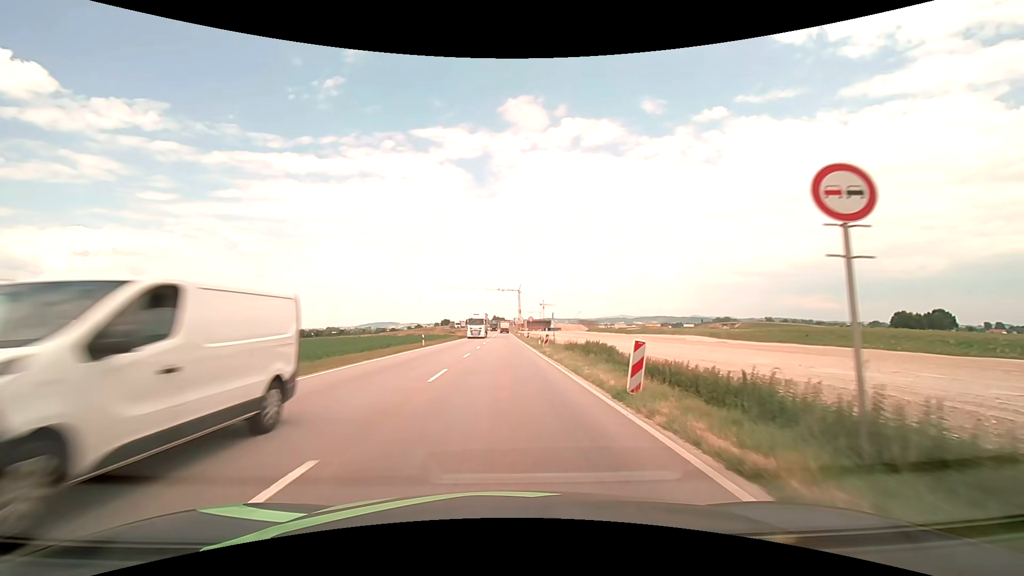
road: unclassified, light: Day
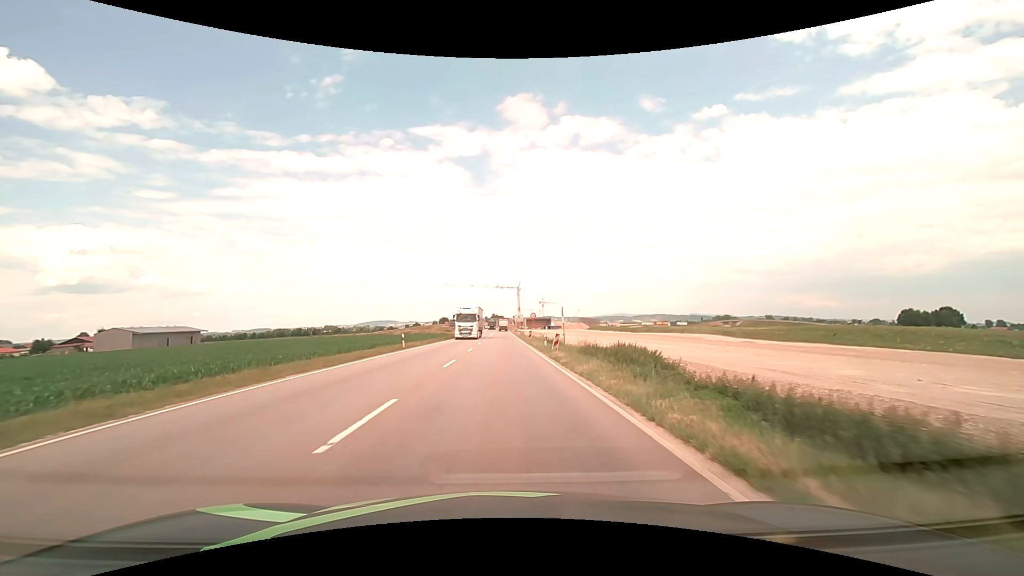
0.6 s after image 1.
(0.0, +7.6) m; 0°
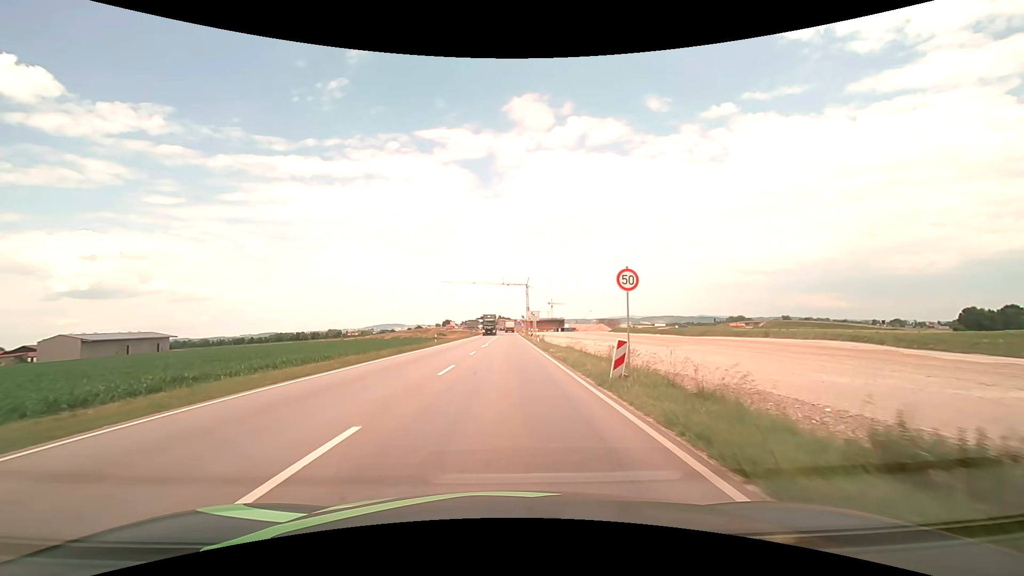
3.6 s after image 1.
(-0.3, +38.3) m; -1°
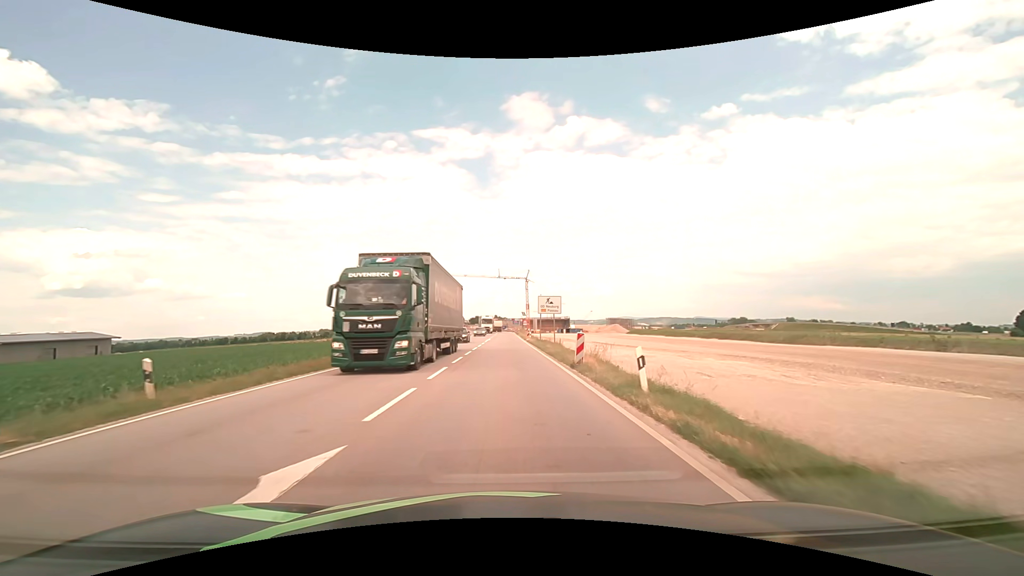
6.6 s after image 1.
(+0.1, +38.1) m; +1°
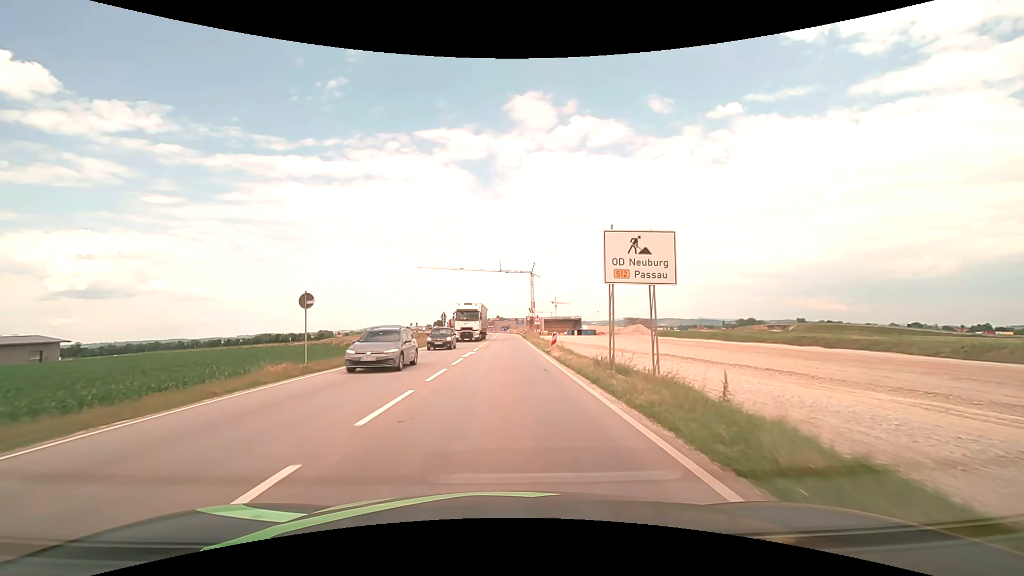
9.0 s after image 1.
(0.0, +30.3) m; 0°
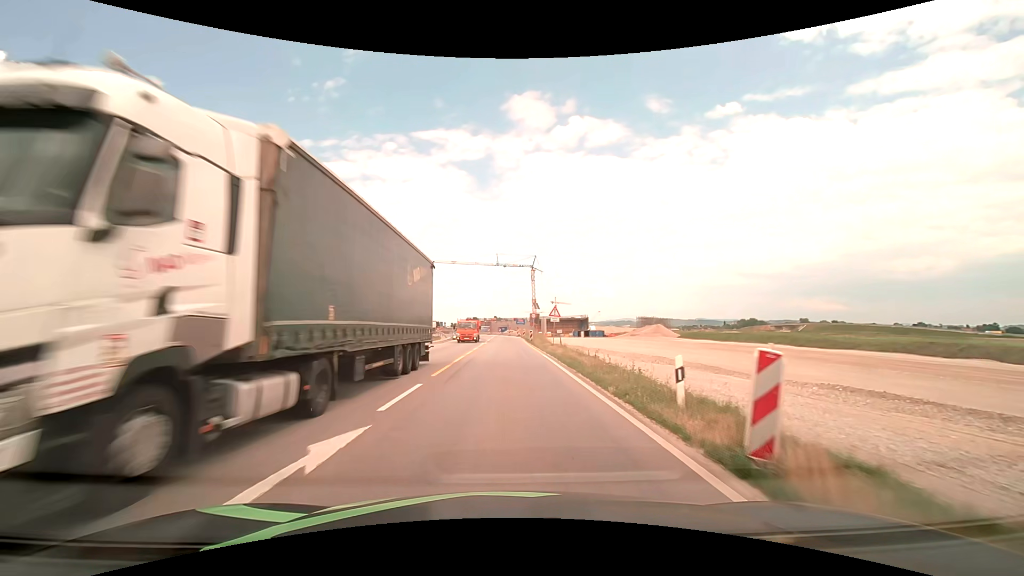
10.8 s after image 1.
(0.0, +22.8) m; 0°
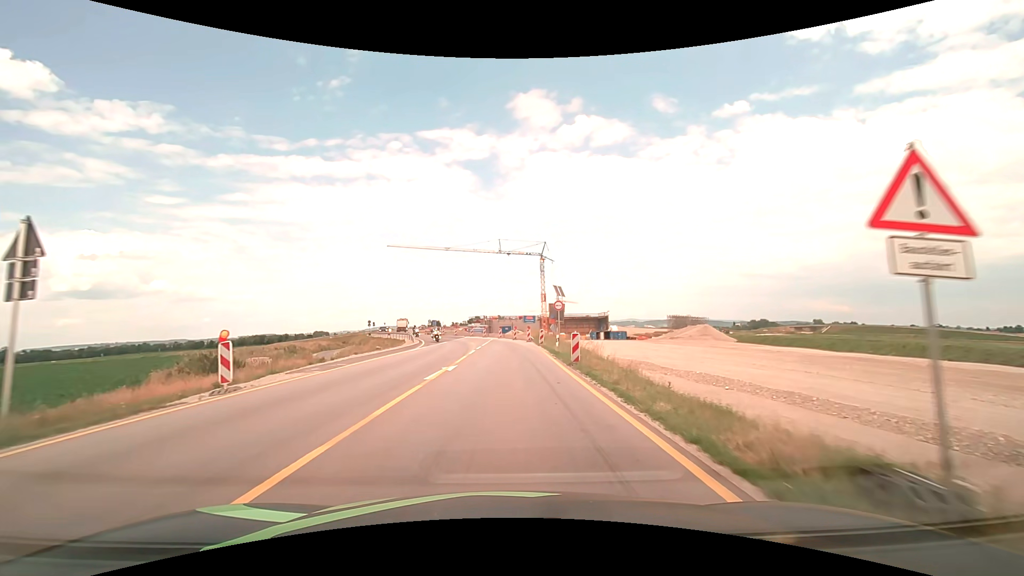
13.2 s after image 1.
(0.0, +30.3) m; 0°
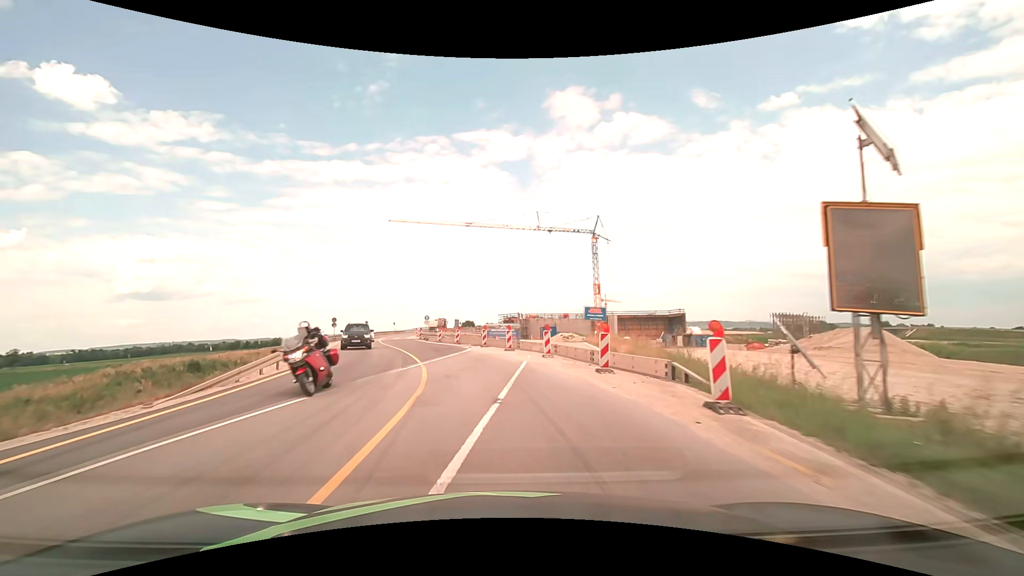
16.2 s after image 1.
(-0.8, +37.9) m; -4°
(0, +10) (-2, +20) (-4, +30) (-7, +39) (-10, +49) (-13, +58) (-16, +68) (-18, +78) (-19, +88) (-20, +98) m
